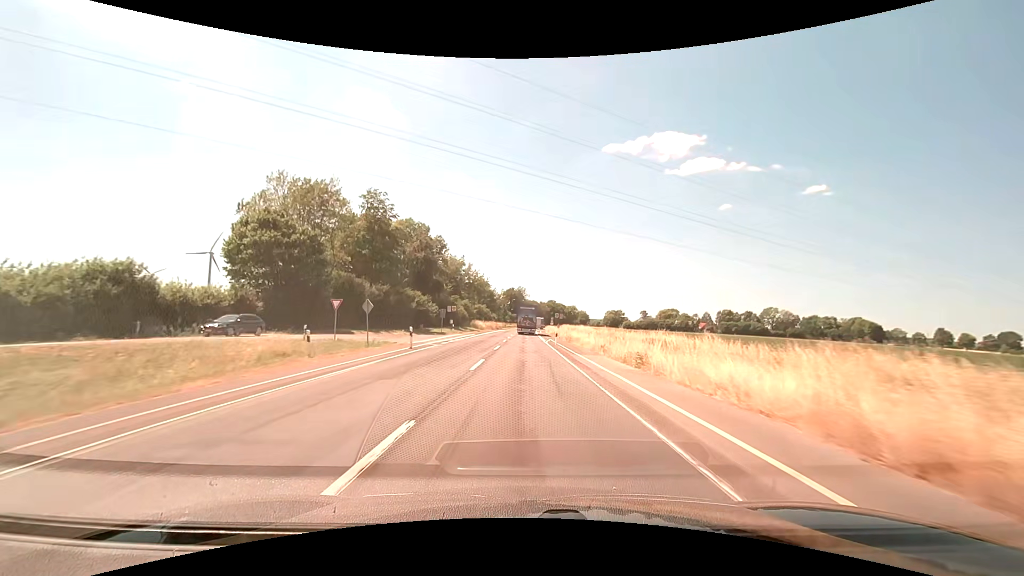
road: secondary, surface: asphalt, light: Day
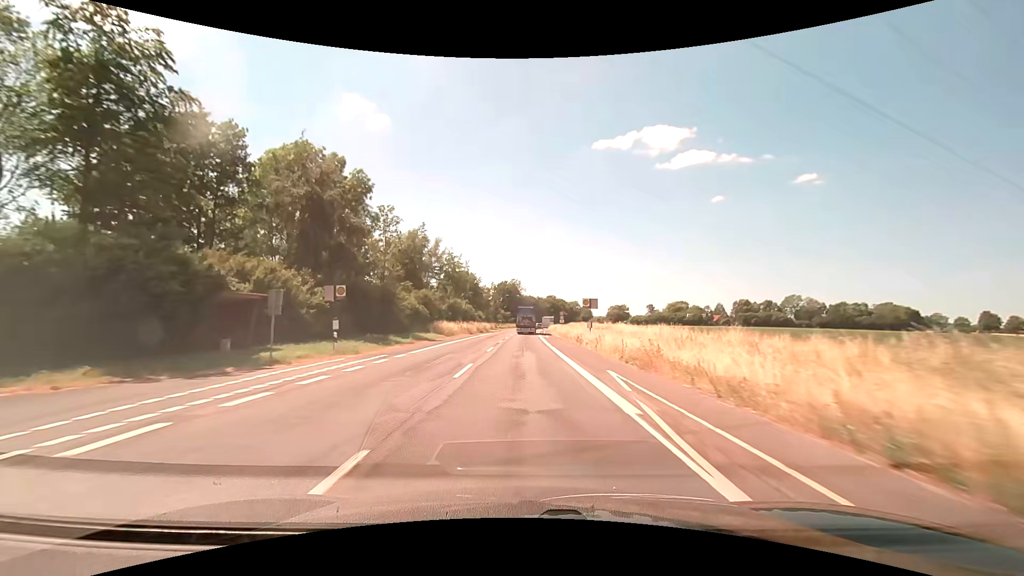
(+0.2, +37.5) m; 0°
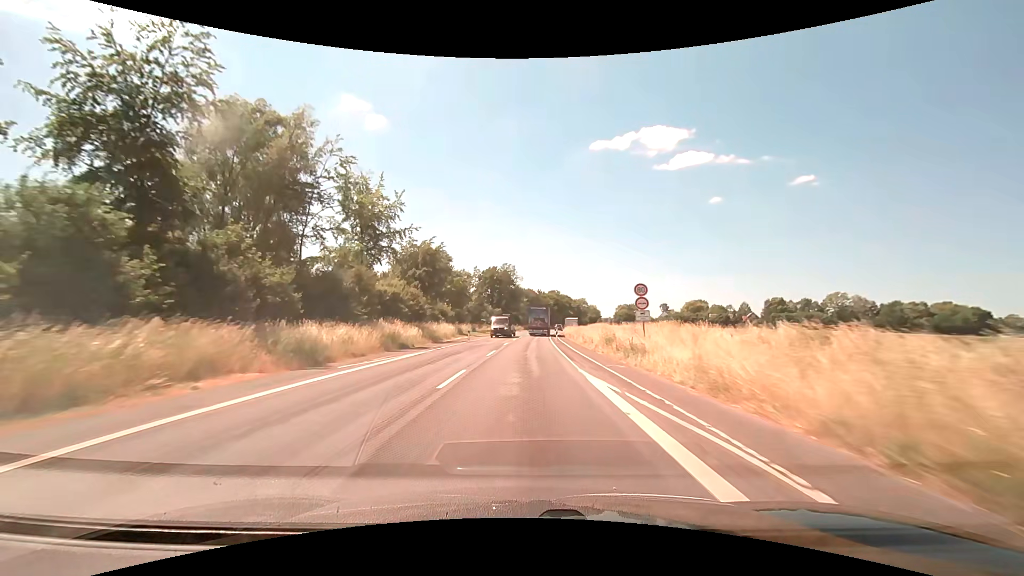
(+0.1, +50.1) m; 0°
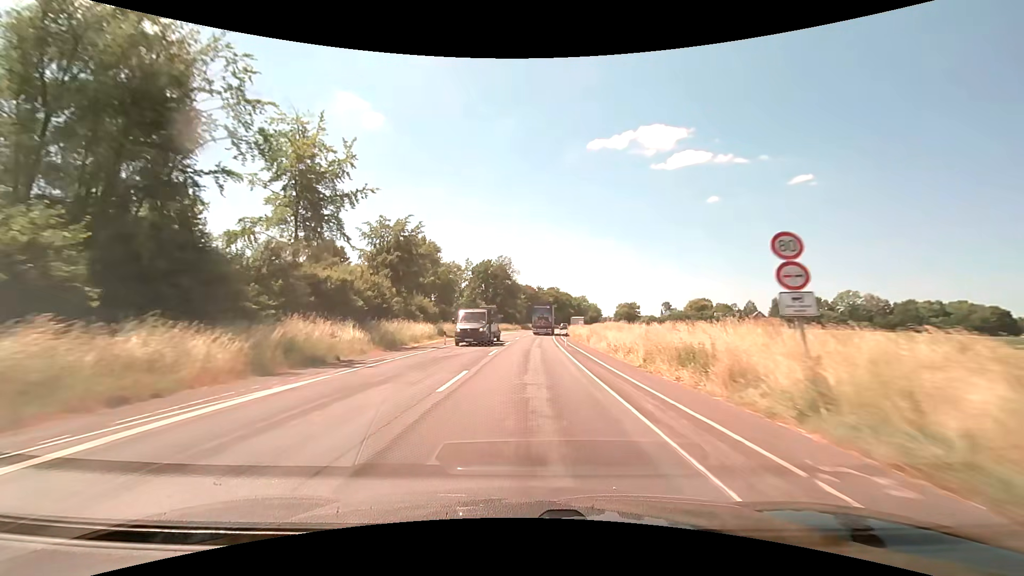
(0.0, +12.5) m; 0°
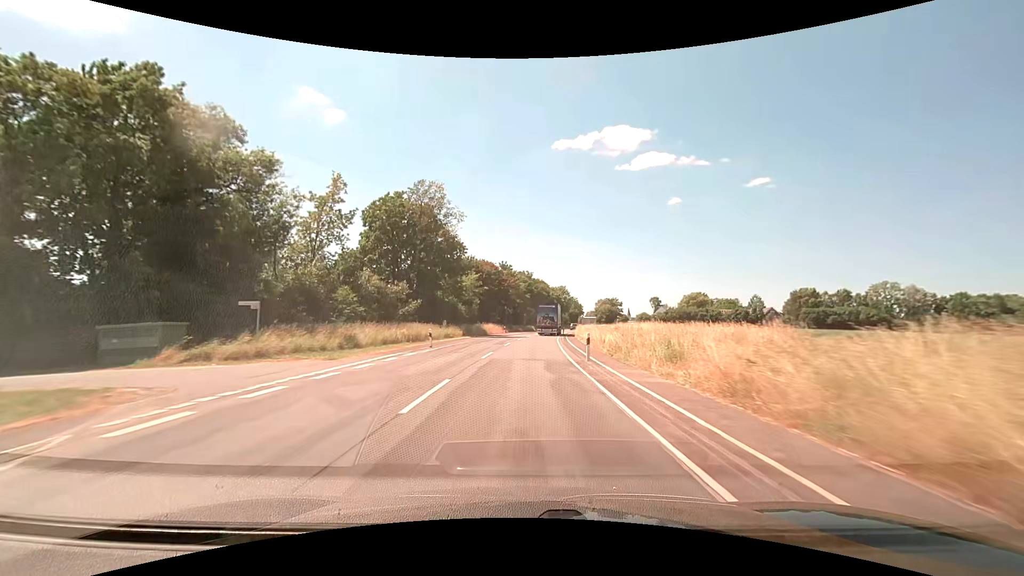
(+2.1, +62.5) m; +4°
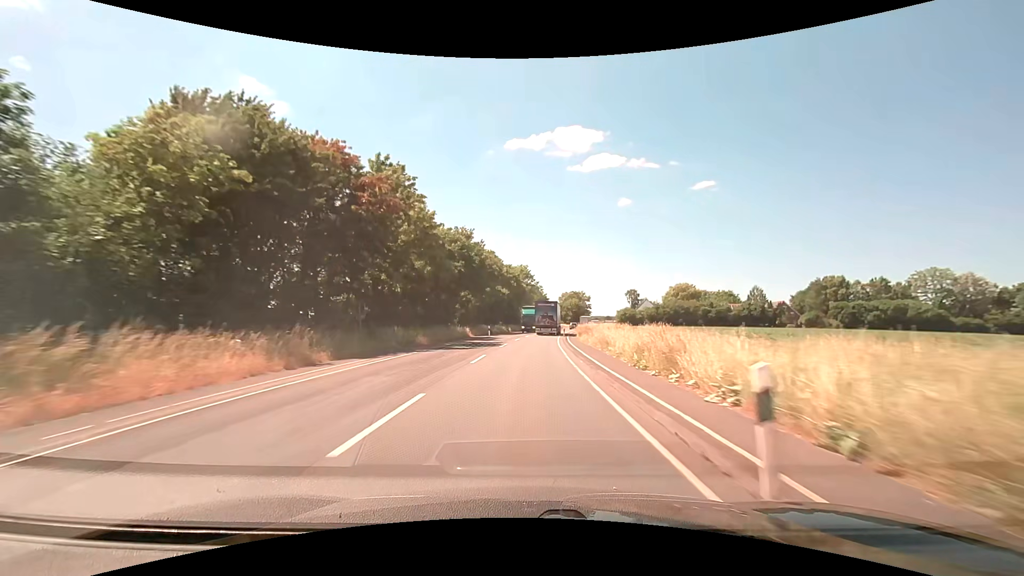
(+2.9, +62.4) m; +5°
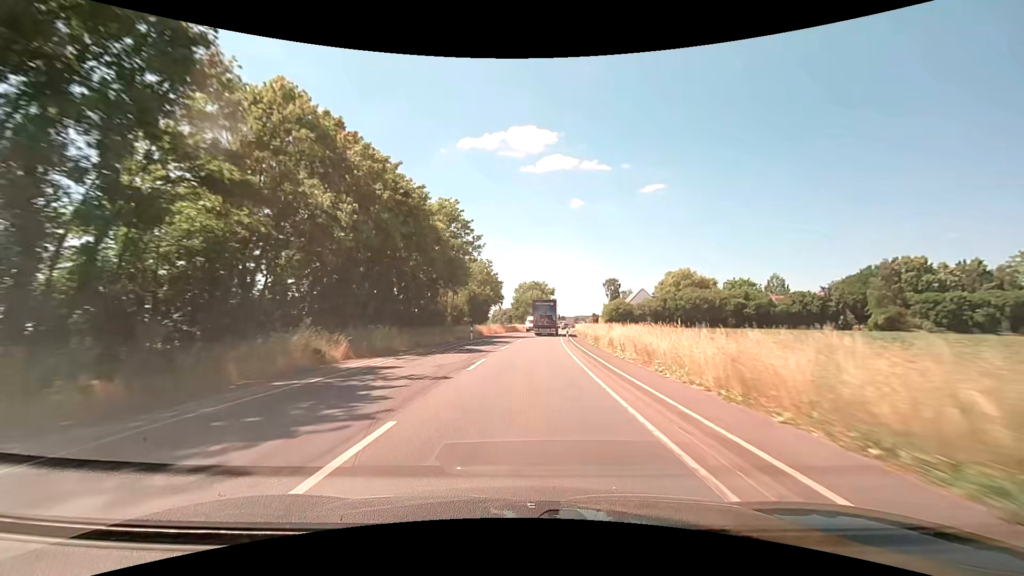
(+2.9, +62.3) m; +5°
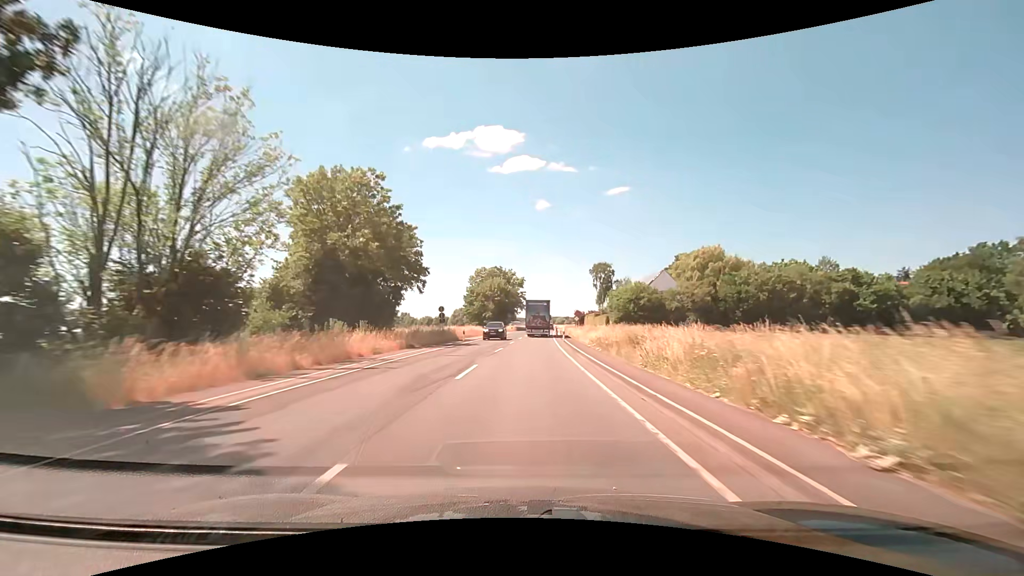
(+2.0, +49.9) m; +4°
(0, +10) (0, +20) (0, +30) (+1, +40) (+1, +50) (+2, +60) (+2, +70) (+3, +80) (+4, +90) (+5, +100) m
